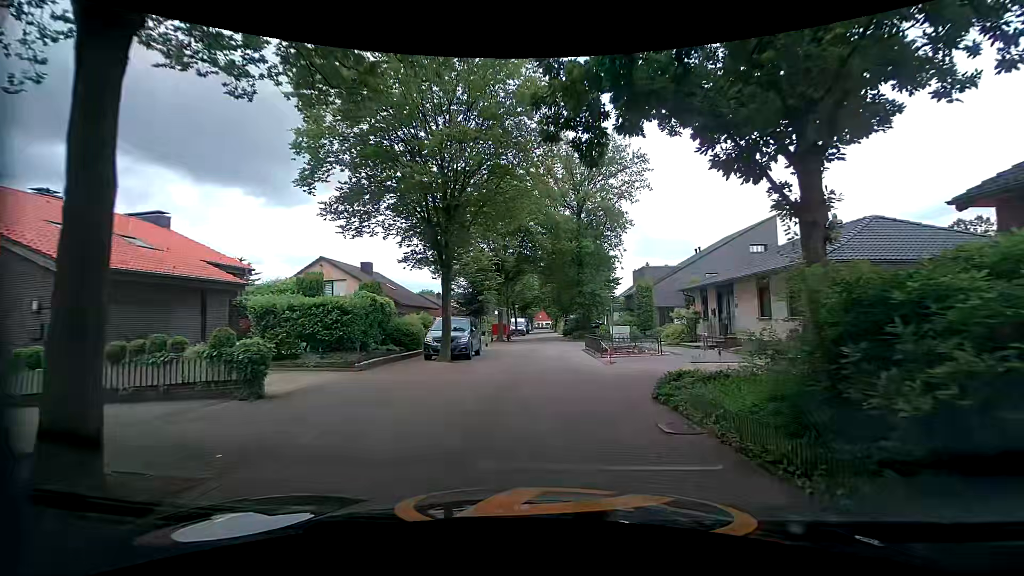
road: residential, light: Day
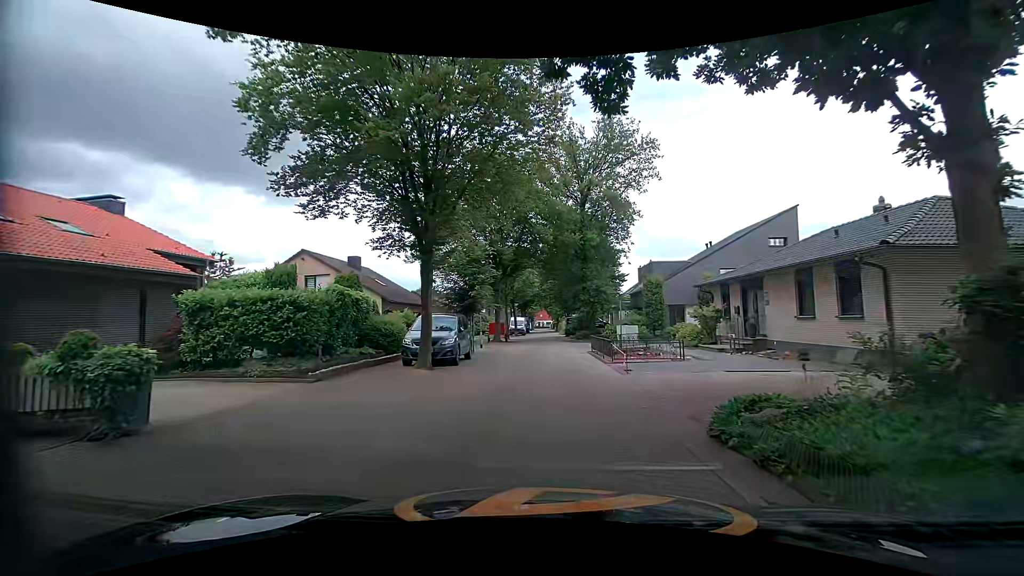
(+0.1, +3.1) m; +1°
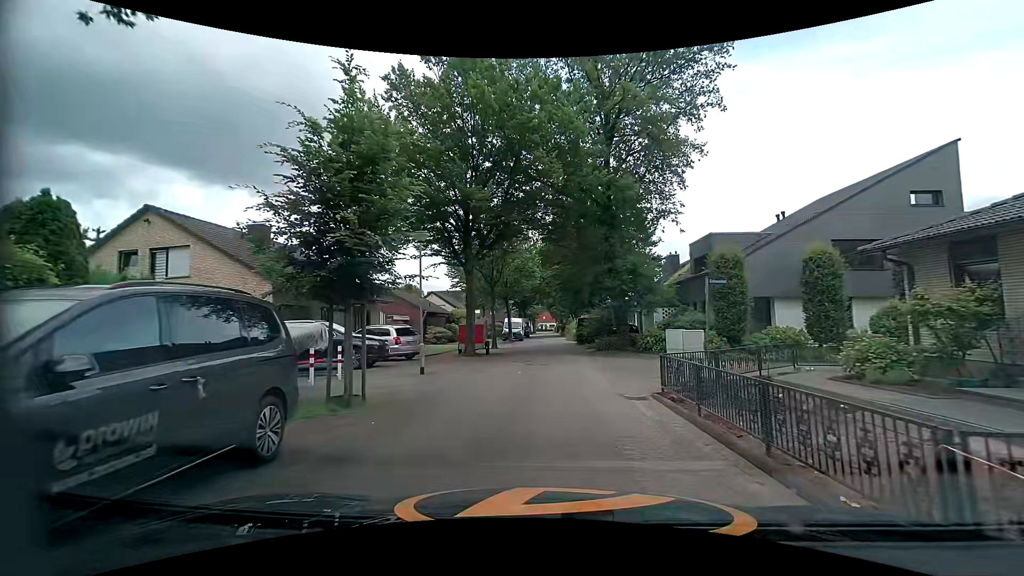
(+0.2, +14.1) m; +1°
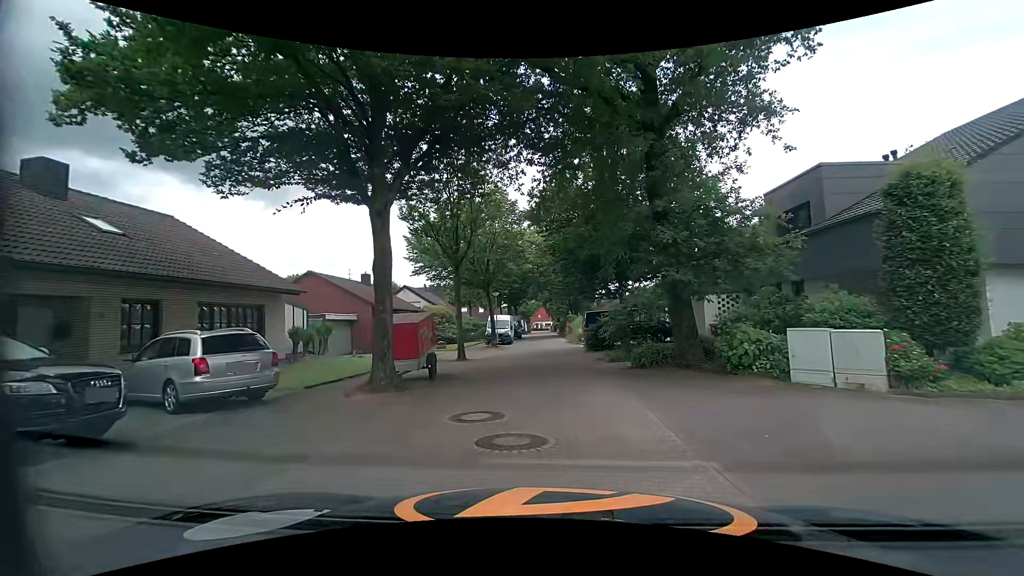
(-0.1, +11.3) m; +1°
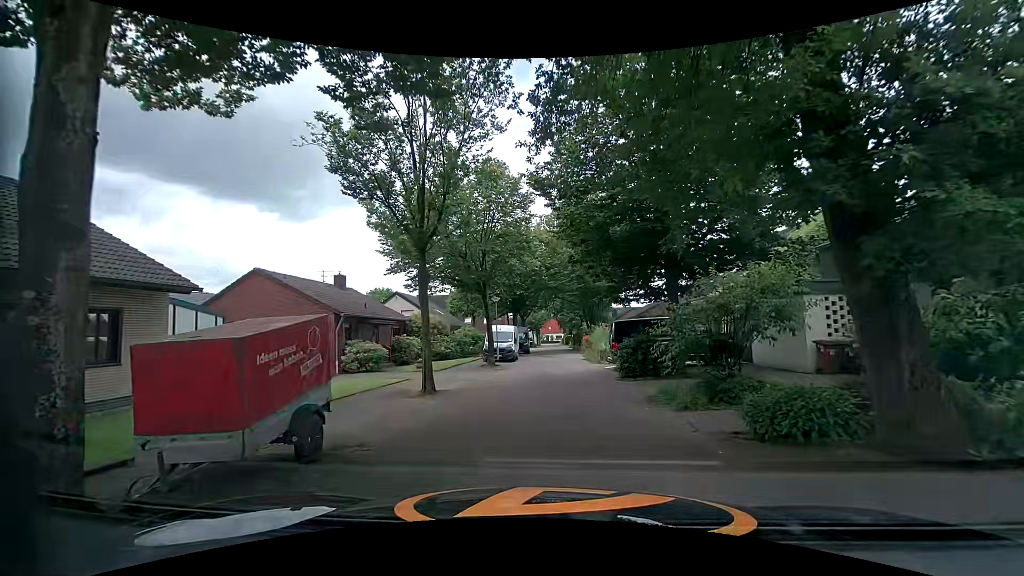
(-0.2, +7.6) m; -1°
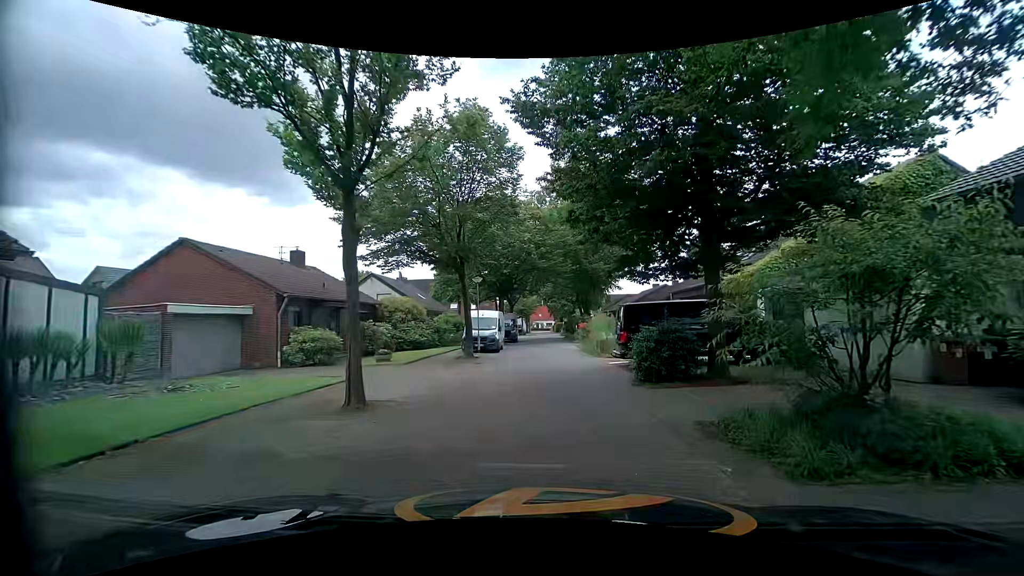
(-0.1, +4.7) m; -2°
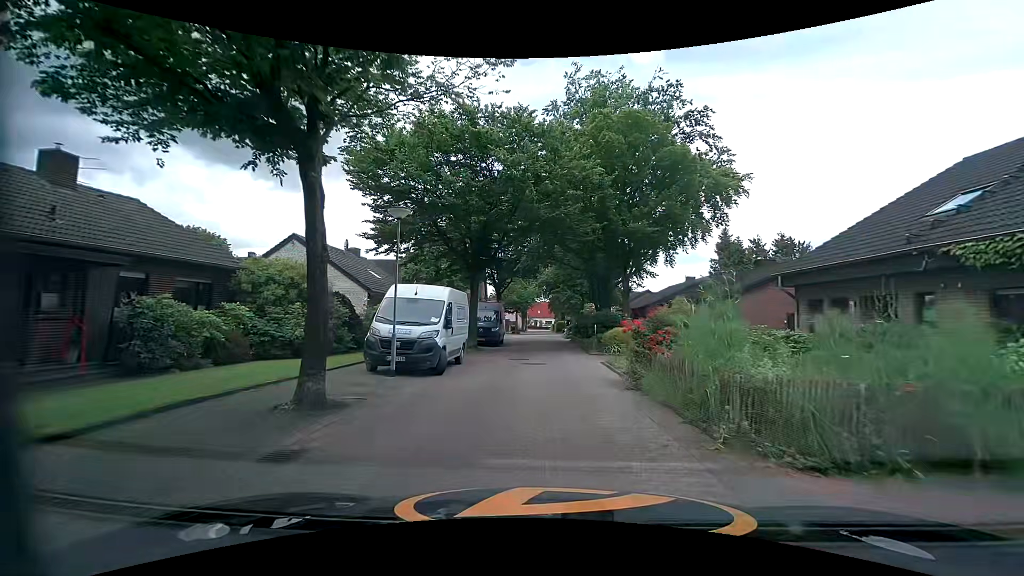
(+0.3, +15.4) m; +2°
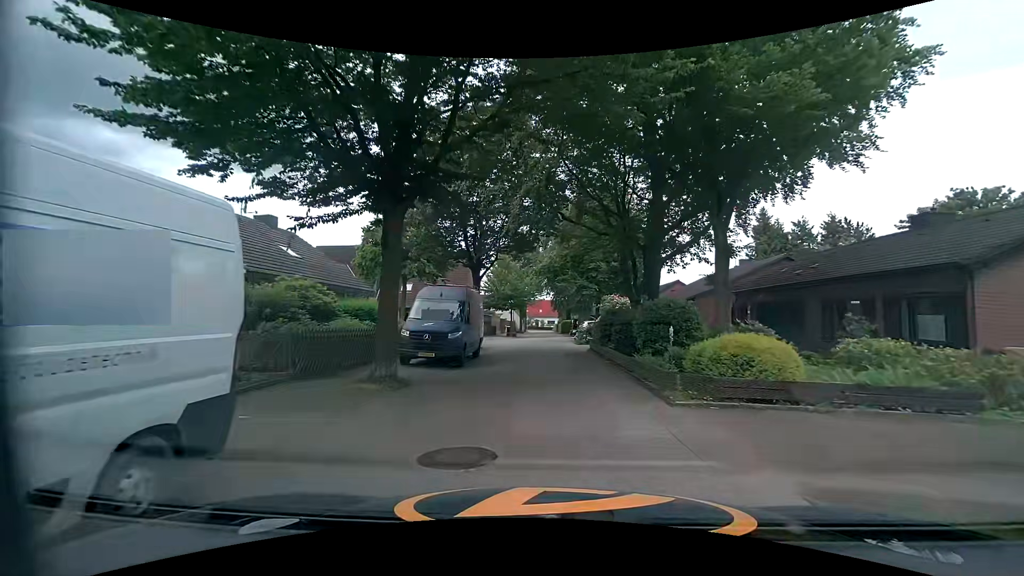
(-0.2, +13.5) m; -1°
